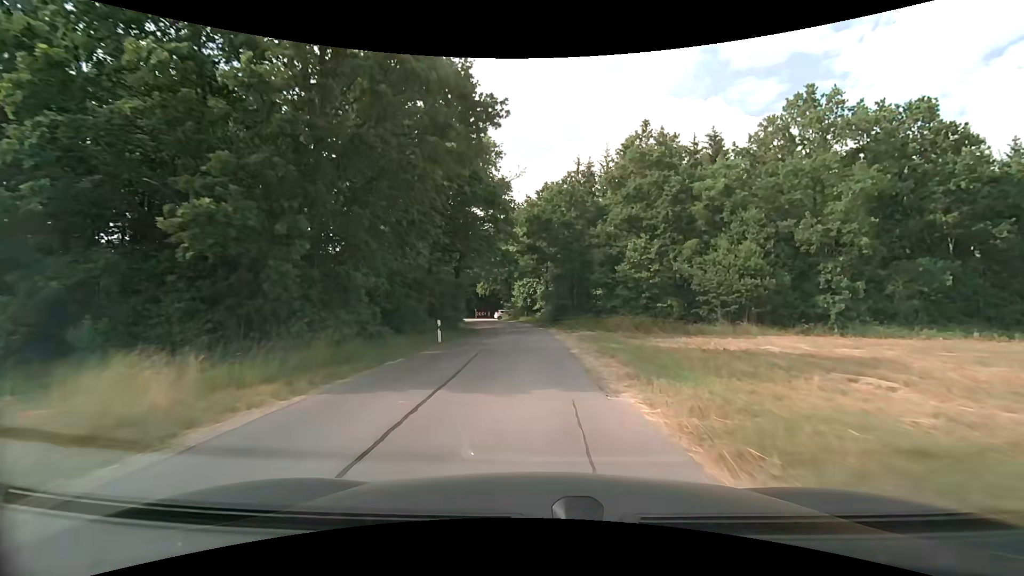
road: unclassified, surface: asphalt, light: Day
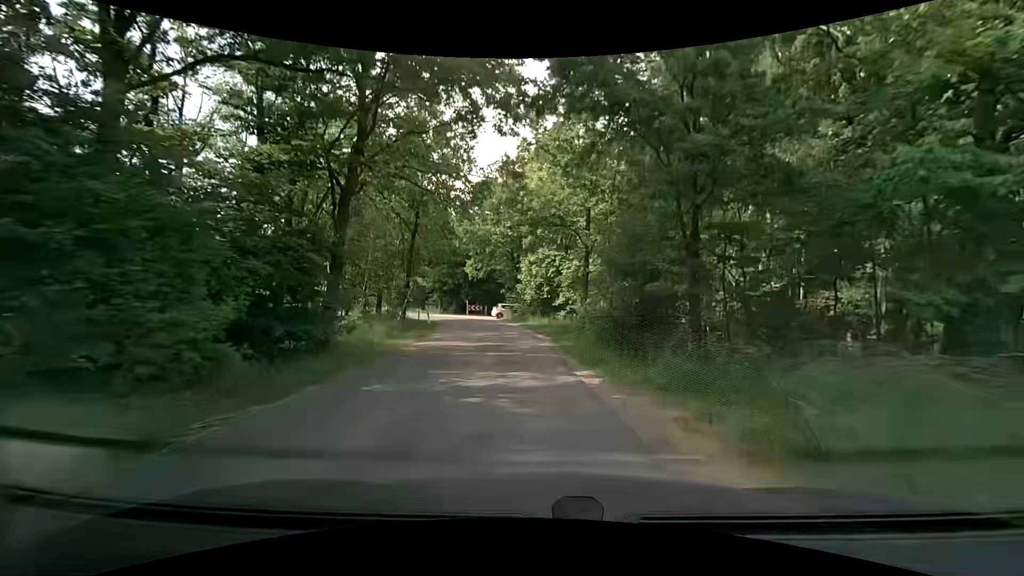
(-0.5, +26.9) m; -1°
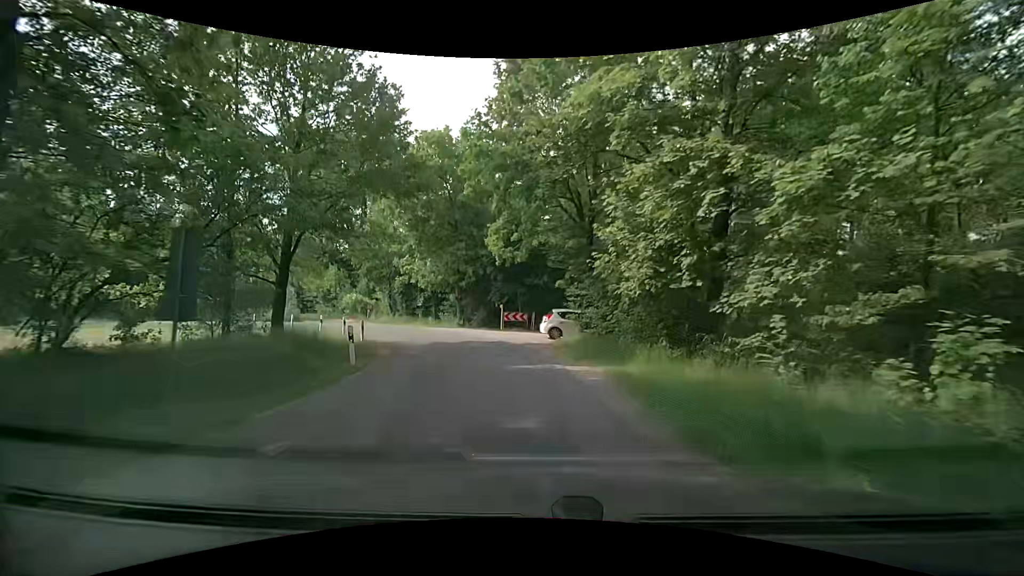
(-1.3, +23.4) m; -6°
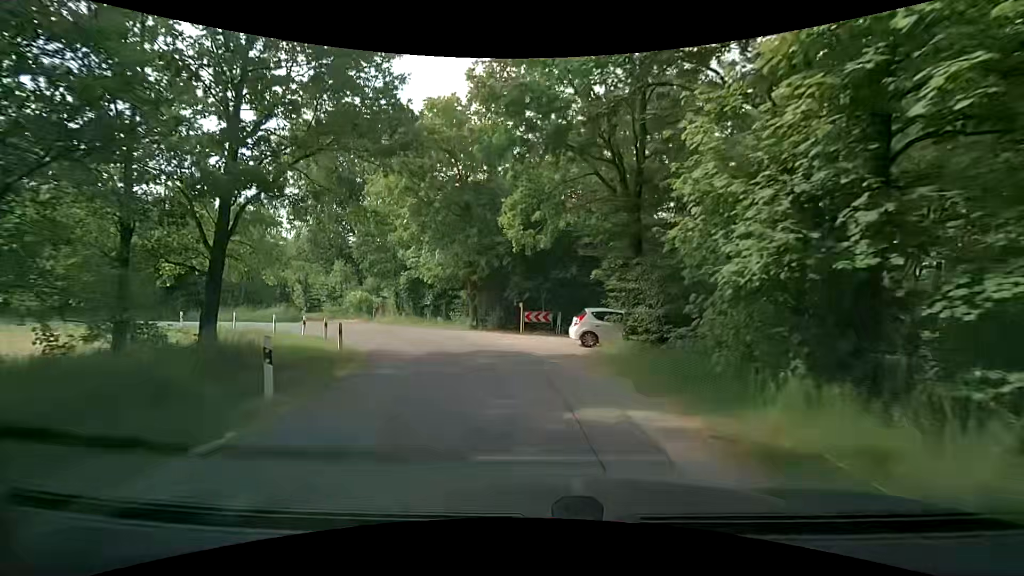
(-0.3, +5.3) m; -3°
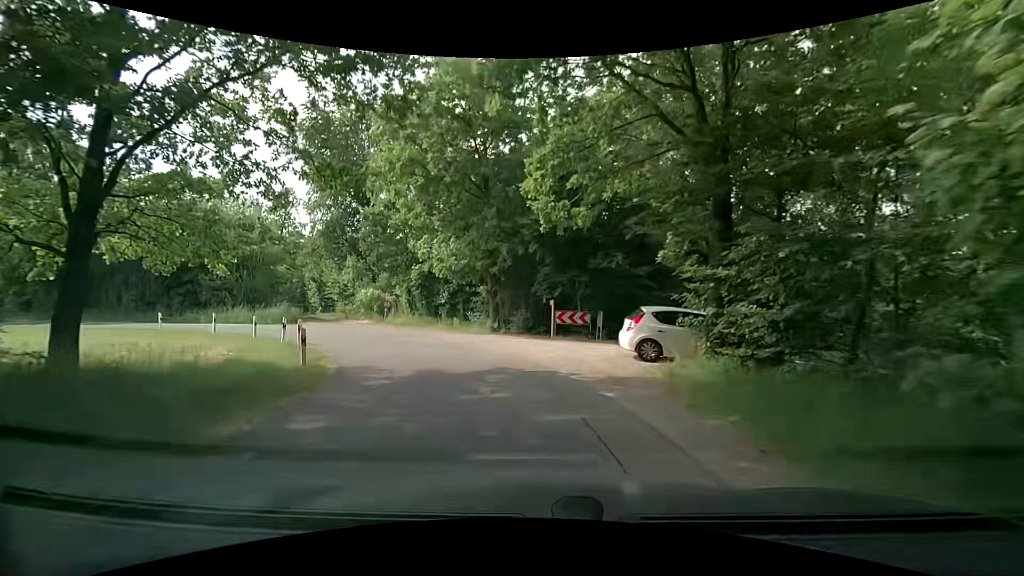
(-0.3, +5.1) m; -5°
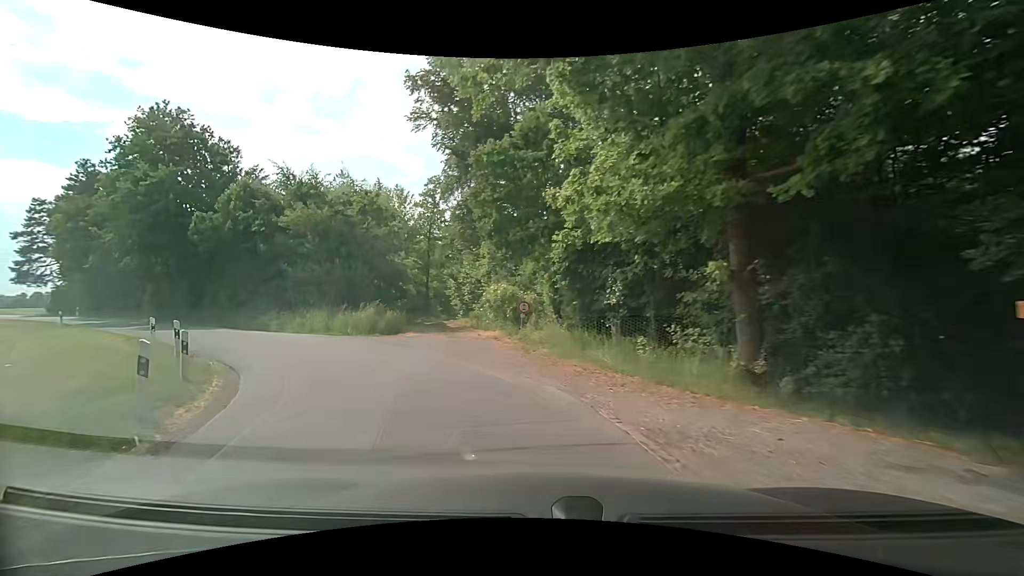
(-2.0, +14.9) m; -19°
(-2, +10) (-7, +18) (-15, +25) (-23, +31) (-31, +37) (-39, +43) (-47, +48) (-56, +54) (-64, +59) (-73, +64) m
